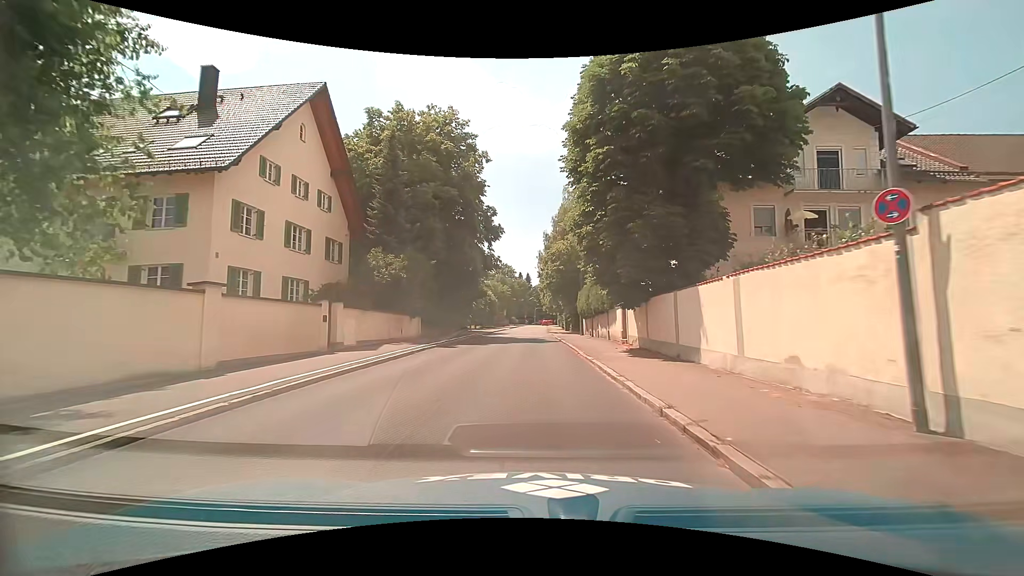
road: tertiary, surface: asphalt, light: Day
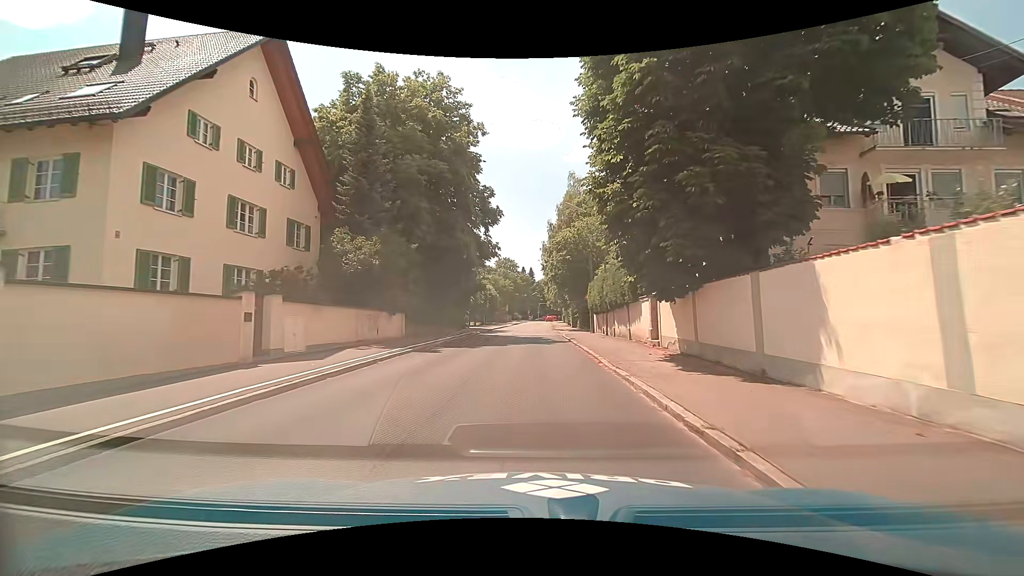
(0.0, +5.4) m; 0°
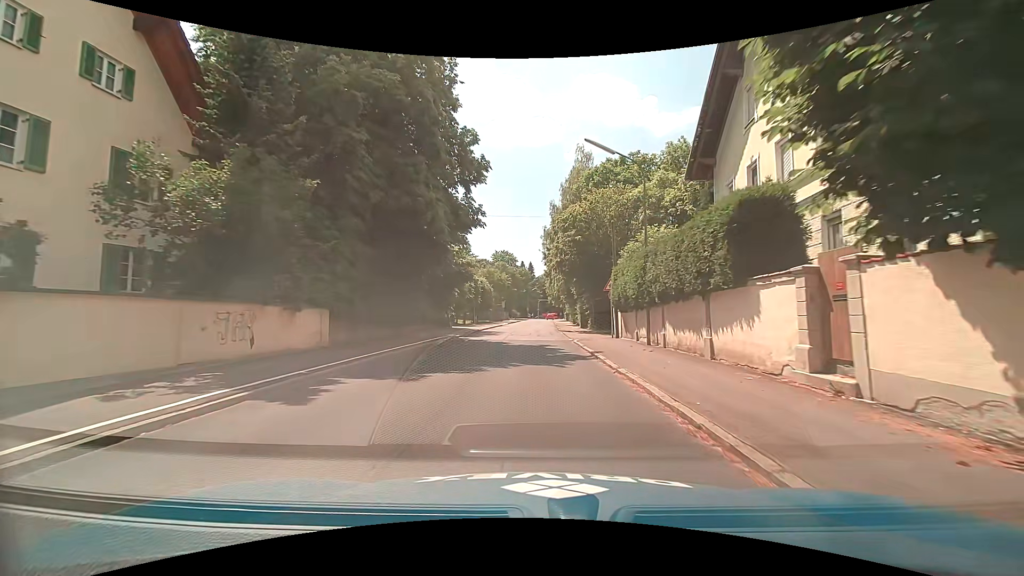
(0.0, +11.0) m; 0°
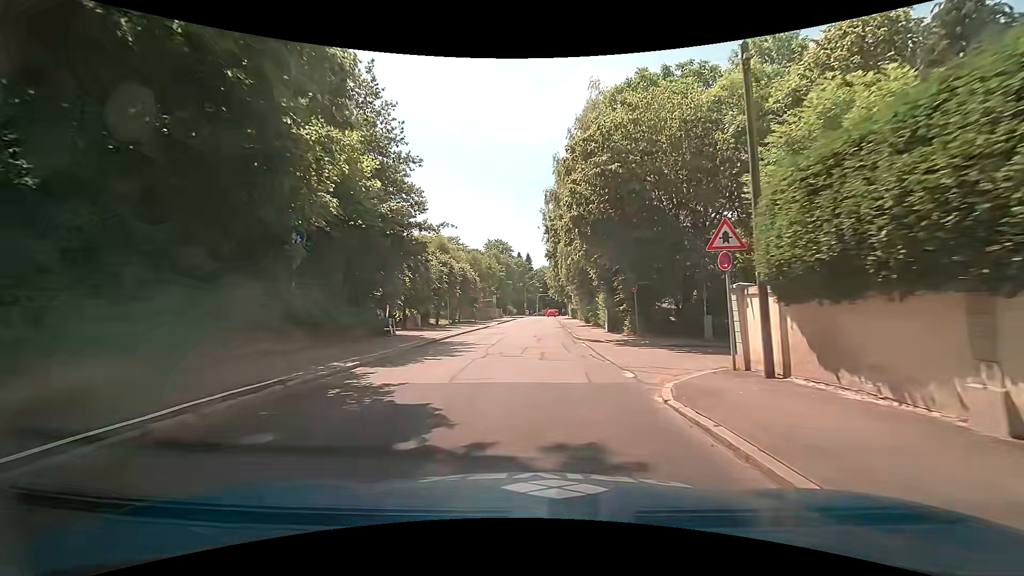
(0.0, +17.4) m; 0°
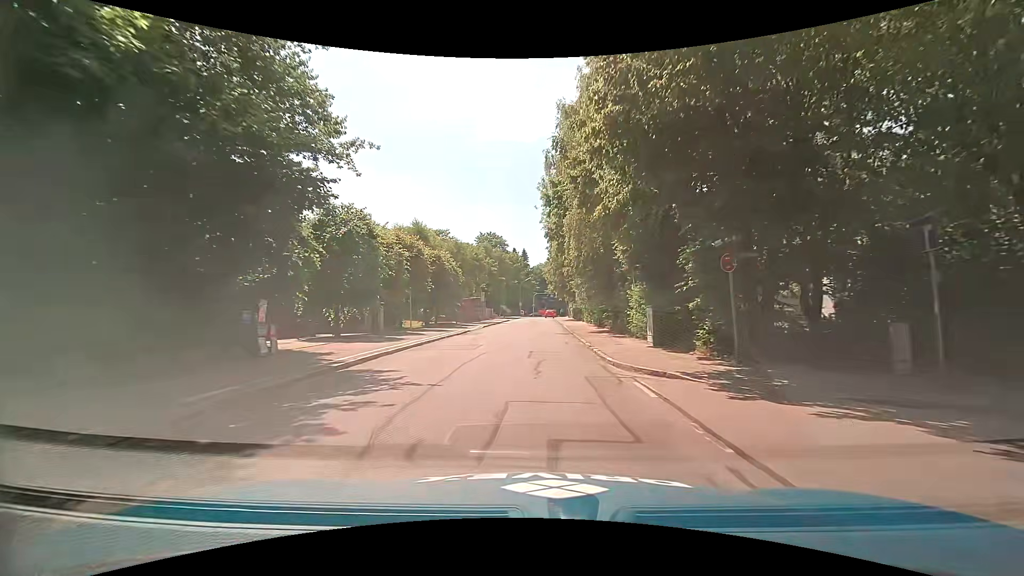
(+0.1, +11.6) m; +1°
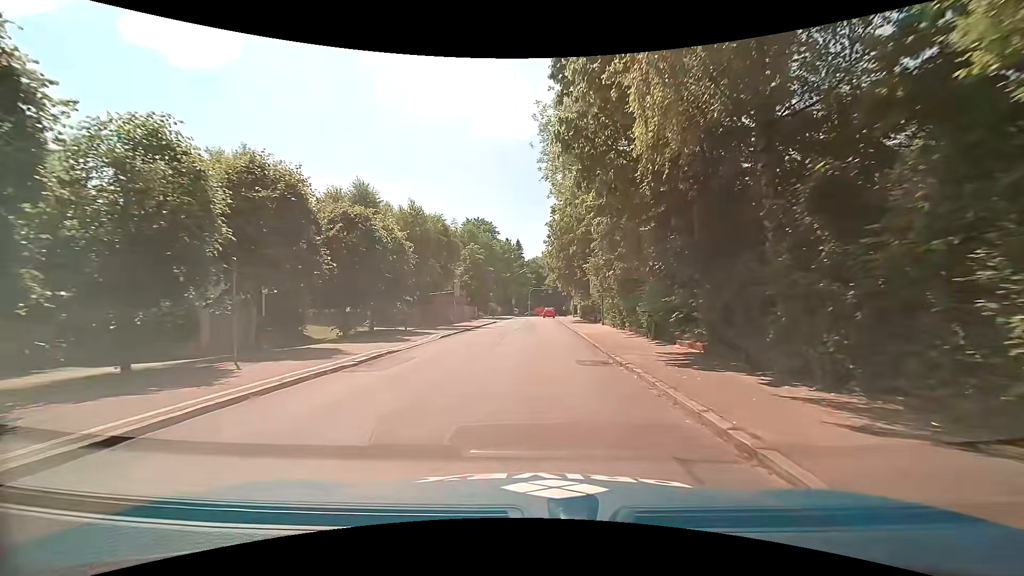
(0.0, +17.4) m; 0°
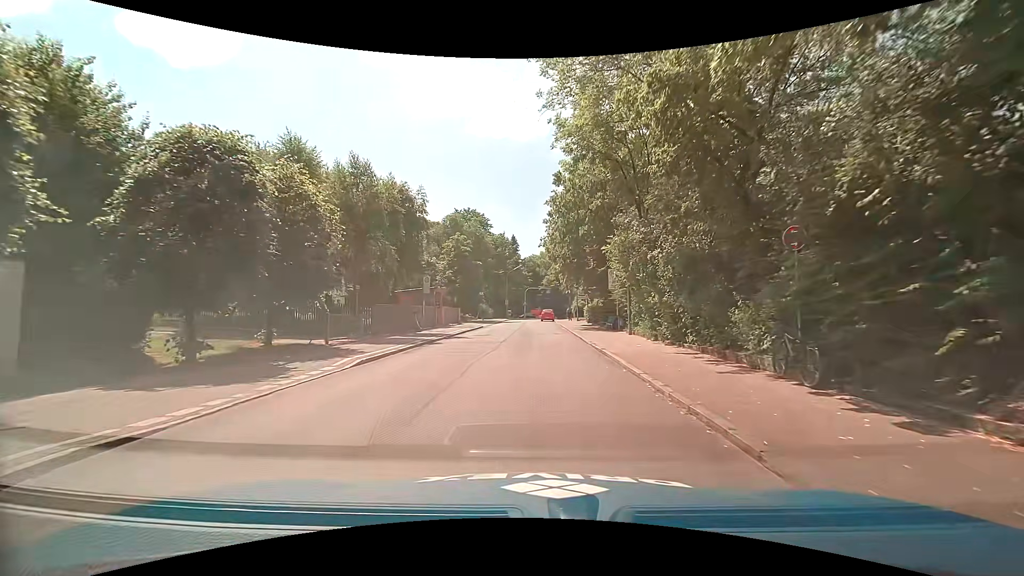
(-0.1, +10.8) m; +1°
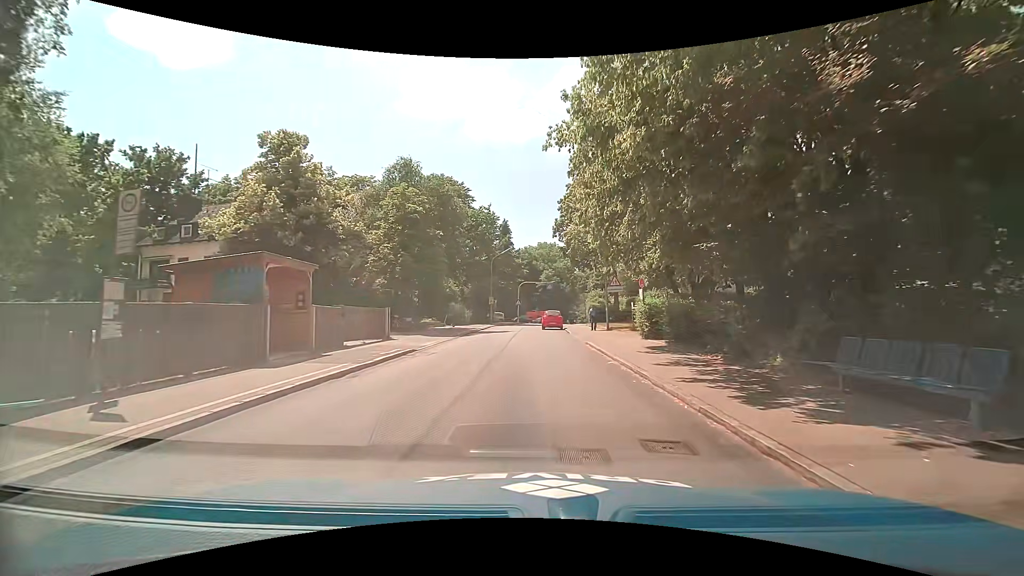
(-0.1, +23.5) m; +1°
(0, +10) (-1, +20) (-2, +30) (-3, +40) (-2, +50) (0, +60) (+2, +69) (+5, +79) (+7, +89) (+9, +99) m
